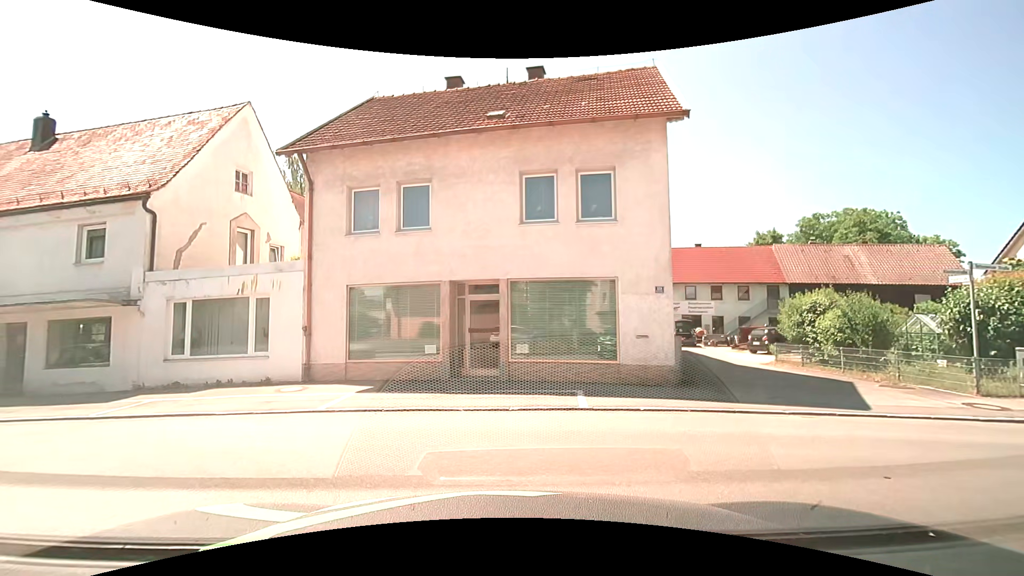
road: unclassified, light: Day
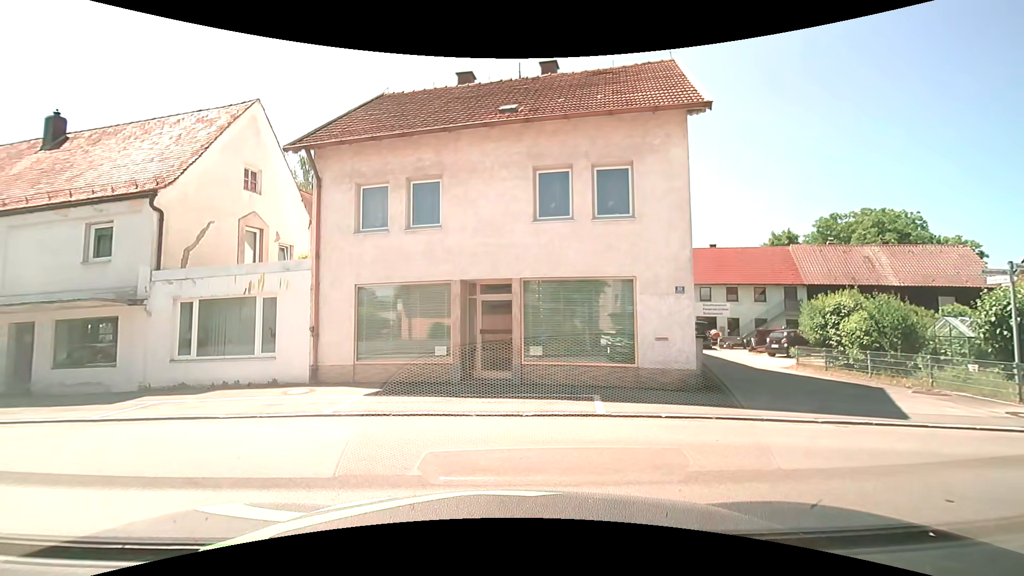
(0.0, +0.5) m; 0°
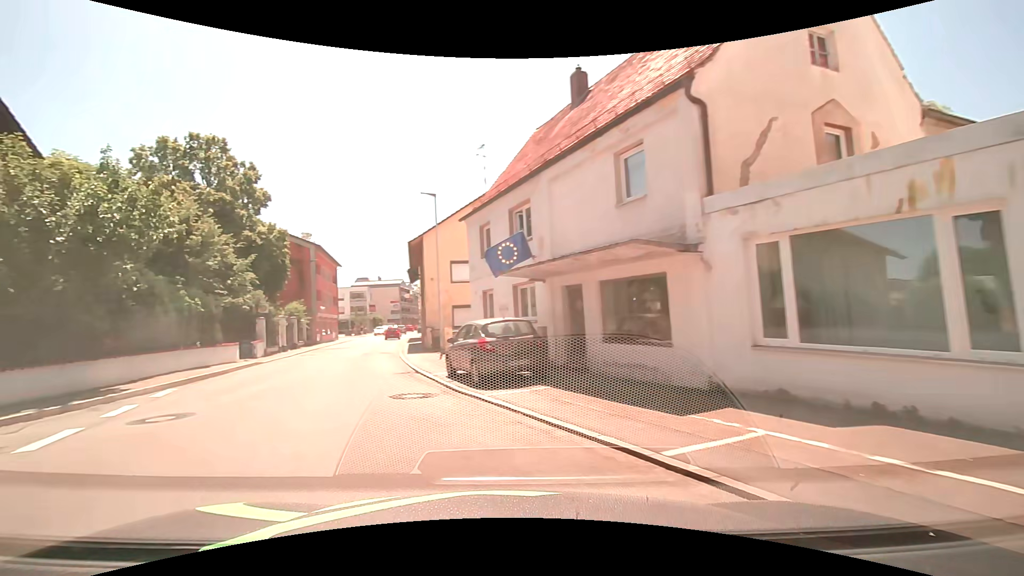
(-4.1, +7.5) m; -56°
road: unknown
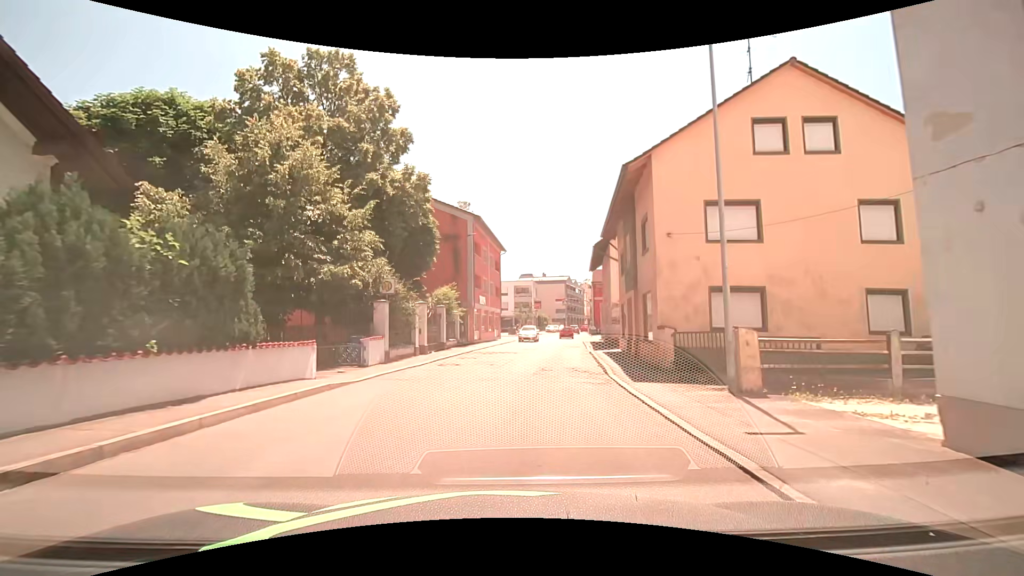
(-3.7, +14.5) m; -17°
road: secondary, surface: asphalt
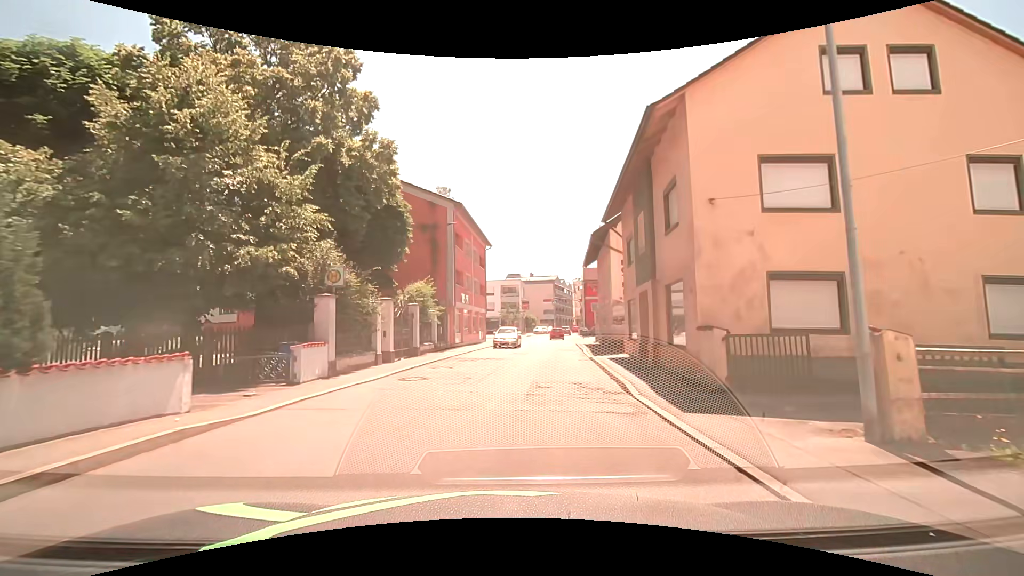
(+0.1, +4.5) m; +1°
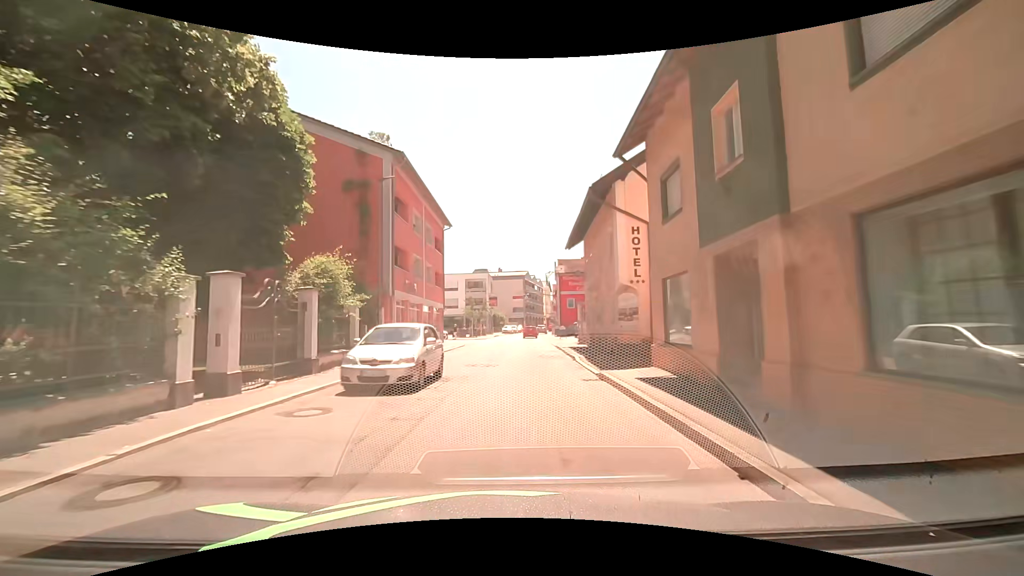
(+0.4, +9.4) m; +5°
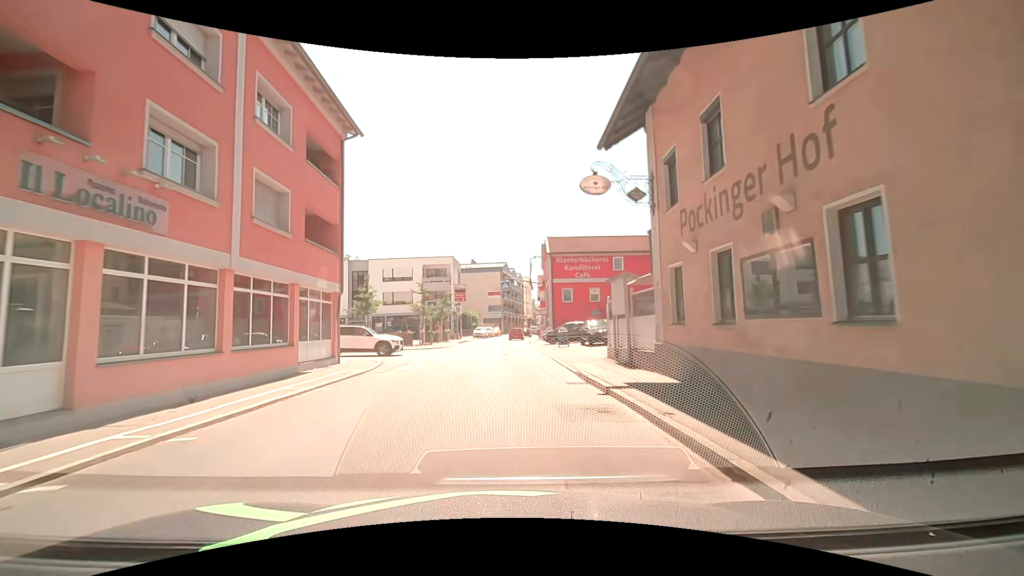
(+0.4, +19.8) m; +3°
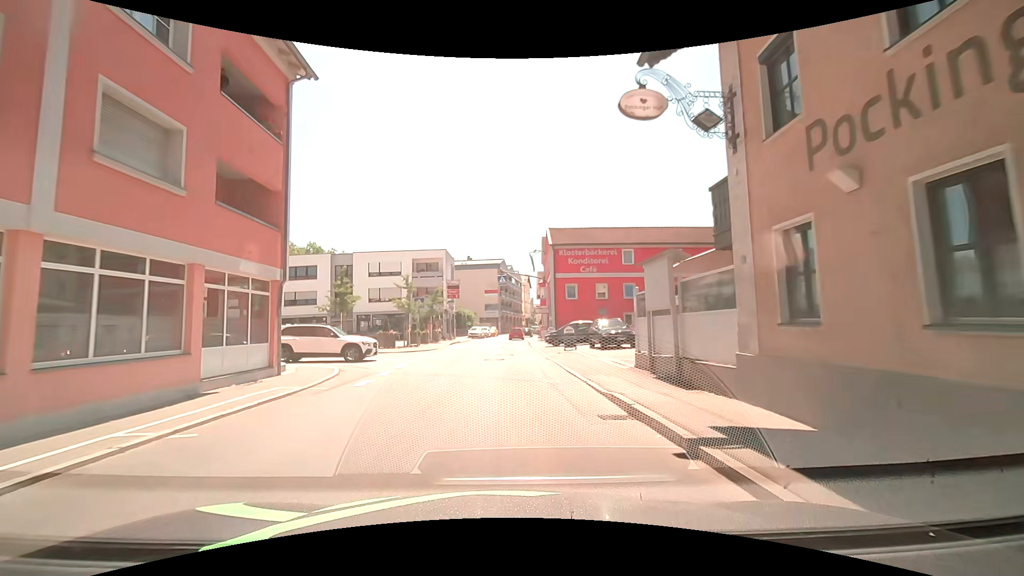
(-0.1, +4.9) m; -2°
(0, +10) (0, +20) (0, +30) (0, +40) (+1, +50) (+1, +60) (+2, +70) (+4, +80) (+5, +90) (+7, +99) m
